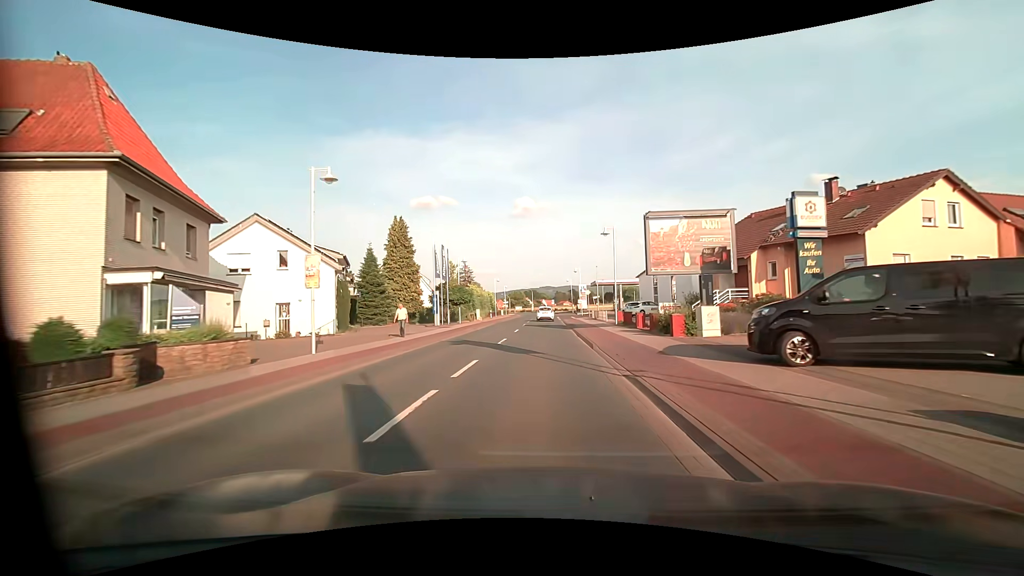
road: primary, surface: asphalt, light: Day
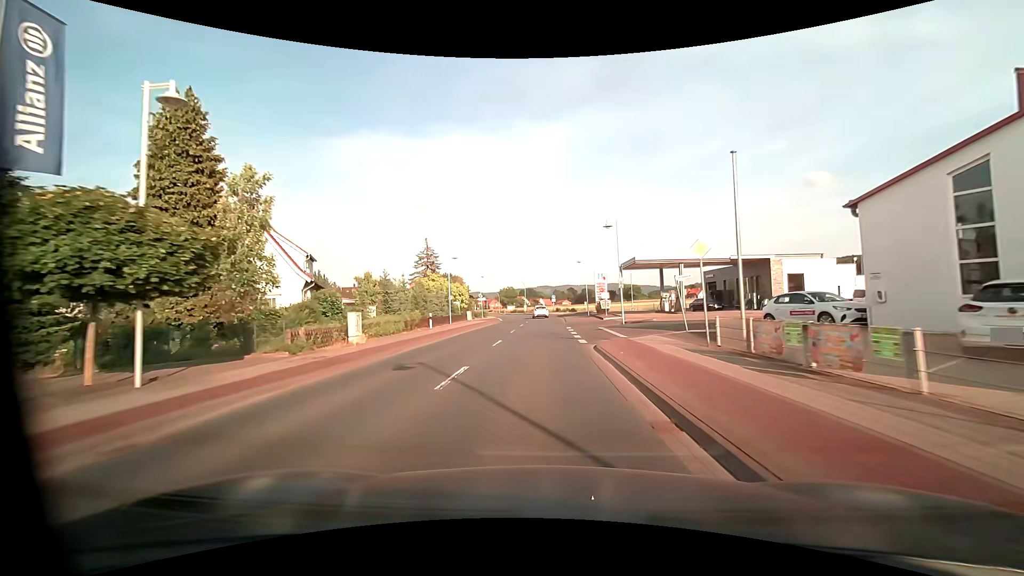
(0.0, +37.8) m; 0°
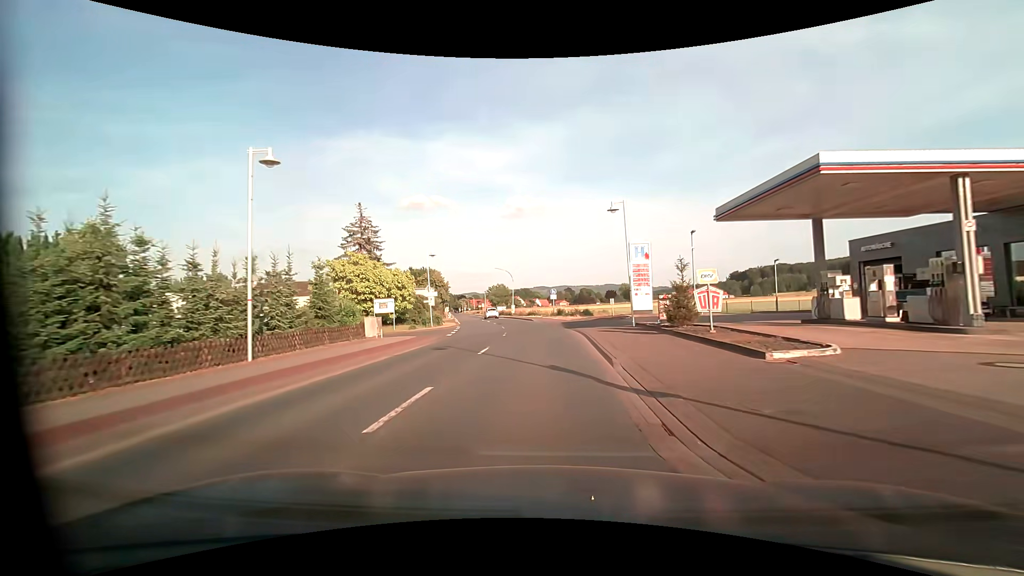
(+0.1, +30.0) m; 0°
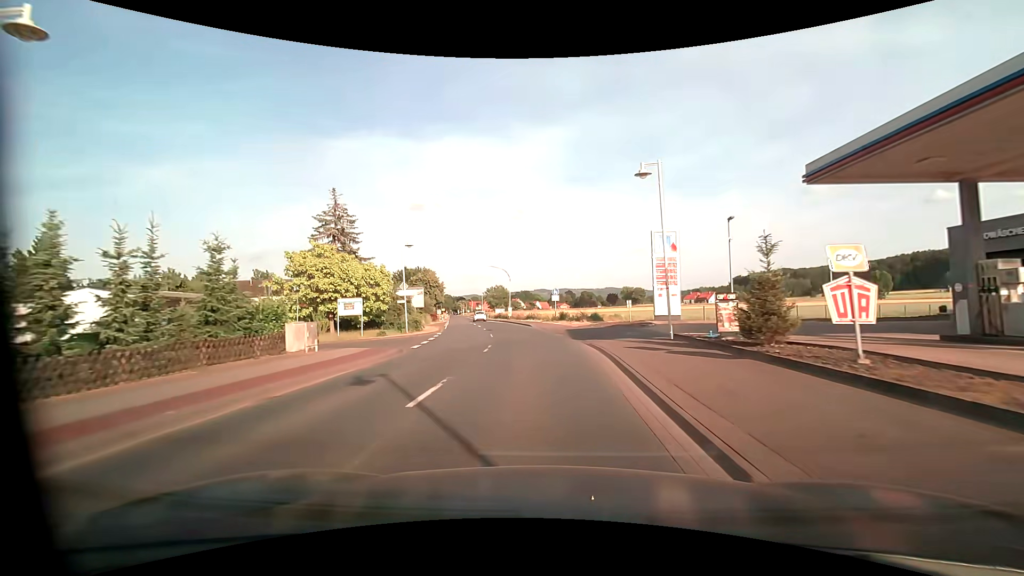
(0.0, +7.5) m; 0°
(0, +10) (-1, +20) (-2, +30) (-3, +40) (-5, +50) (-7, +60) (-9, +69) (-10, +79) (-12, +89) (-14, +99) m
